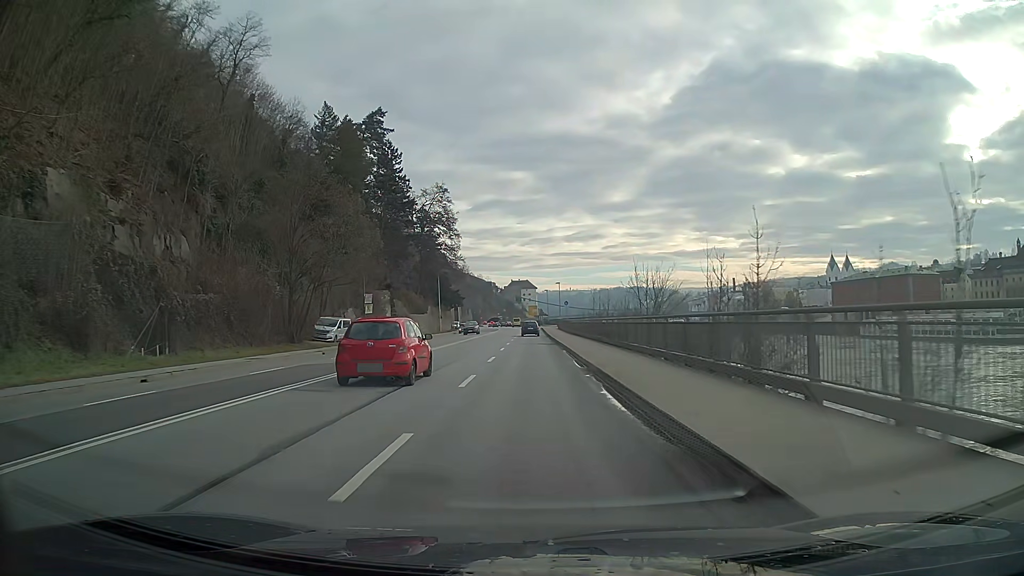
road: primary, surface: asphalt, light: Day
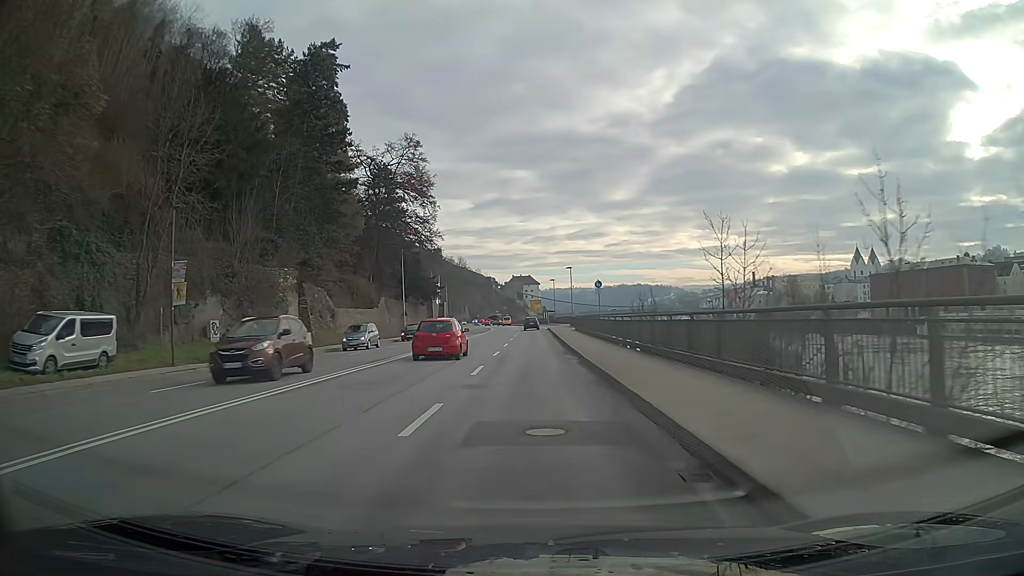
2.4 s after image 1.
(-0.2, +33.3) m; 0°
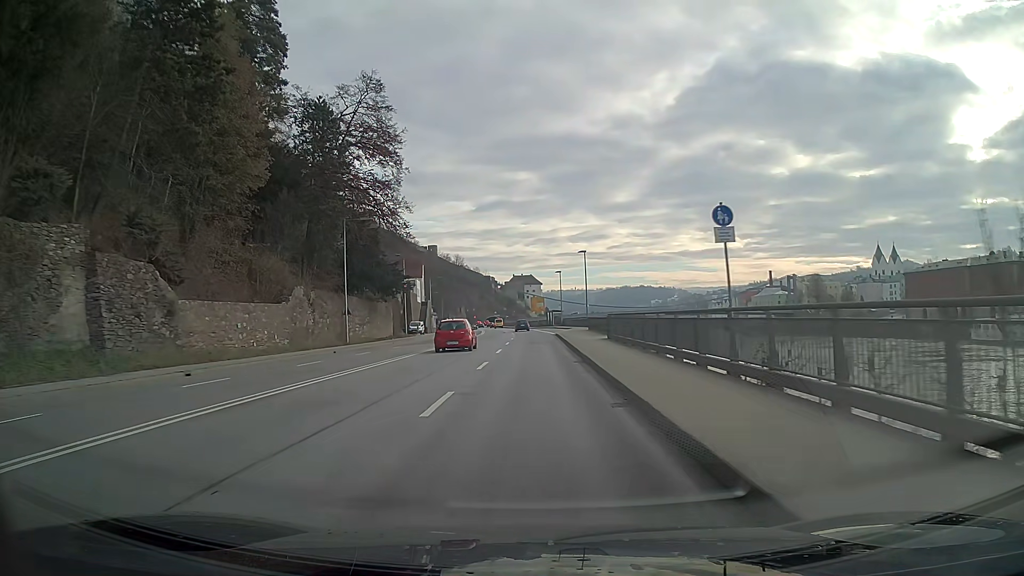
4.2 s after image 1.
(0.0, +25.5) m; 0°
